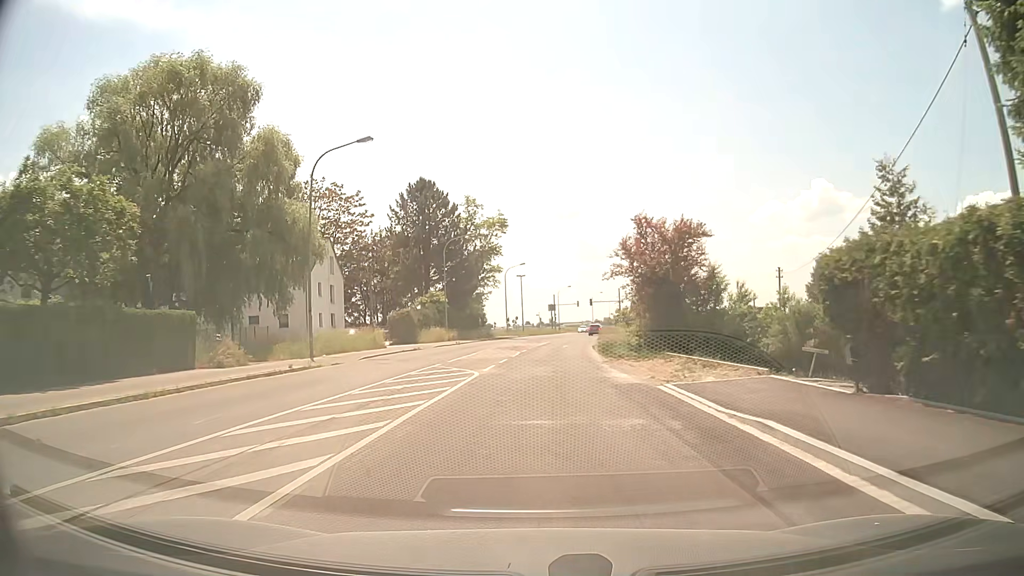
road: tertiary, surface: asphalt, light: Day
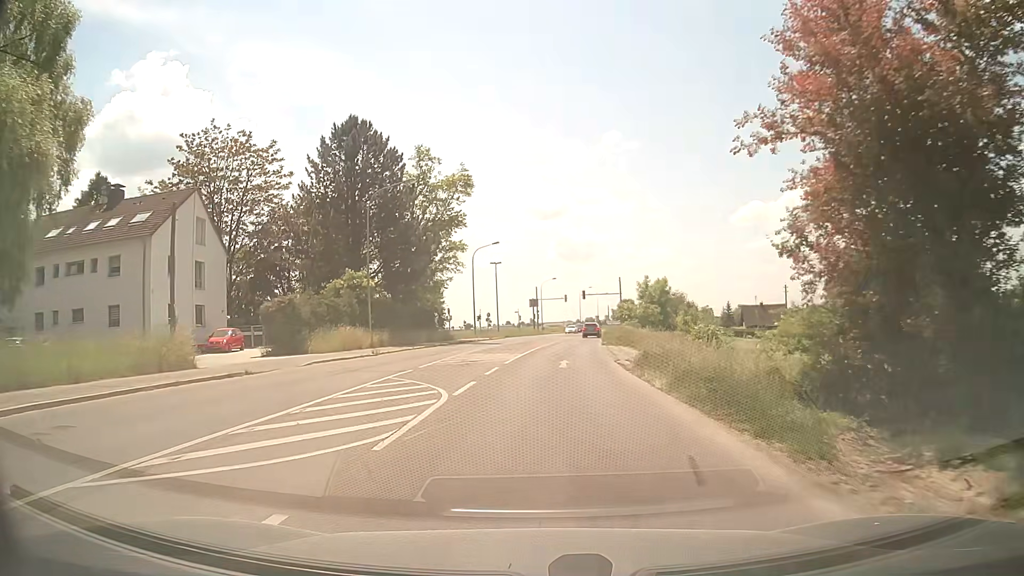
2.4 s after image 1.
(+0.3, +24.4) m; +2°
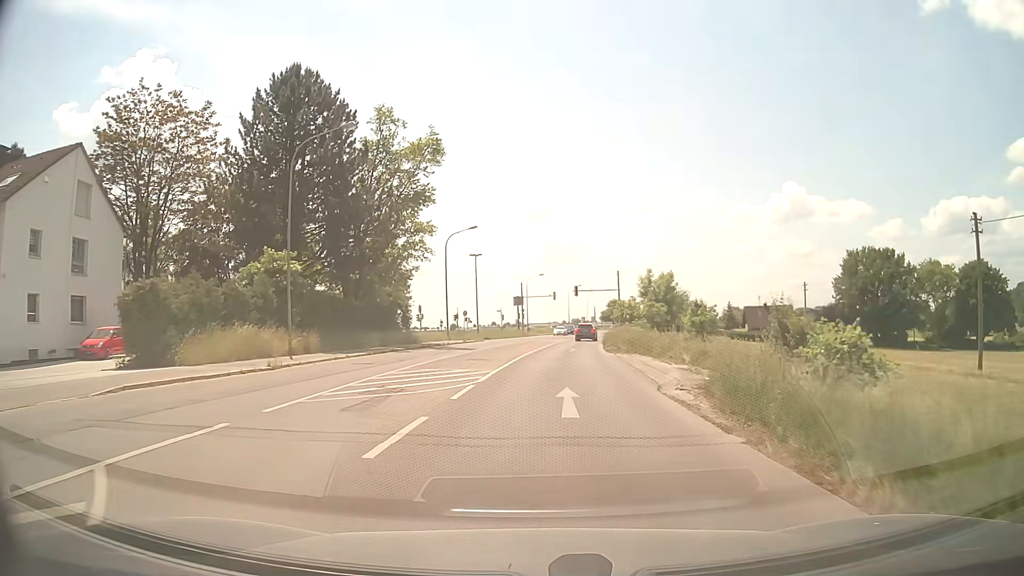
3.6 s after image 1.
(+0.1, +12.0) m; +1°
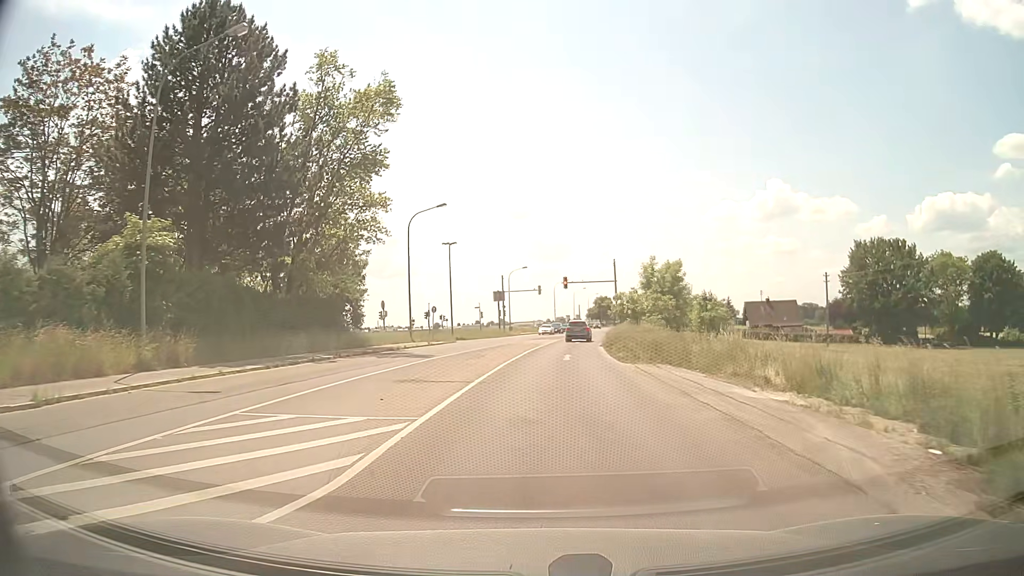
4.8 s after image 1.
(+0.2, +11.2) m; +1°
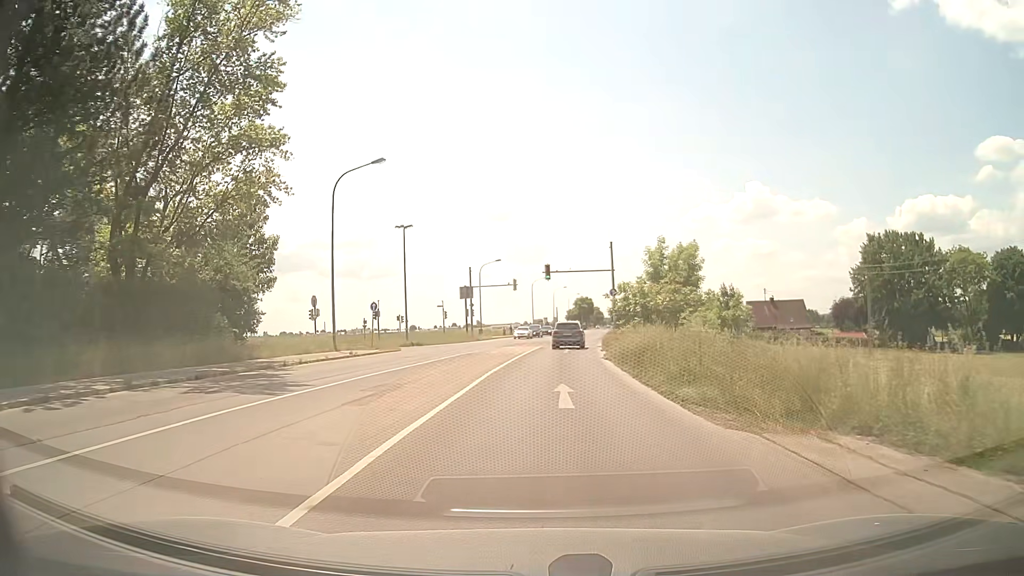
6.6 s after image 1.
(+0.3, +14.8) m; +2°
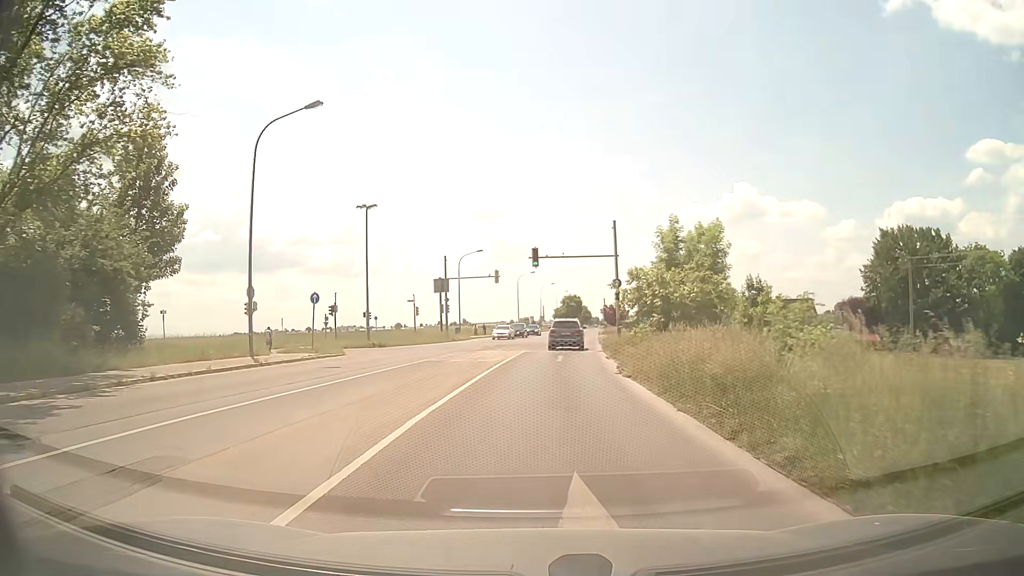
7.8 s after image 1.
(+0.1, +9.9) m; +1°
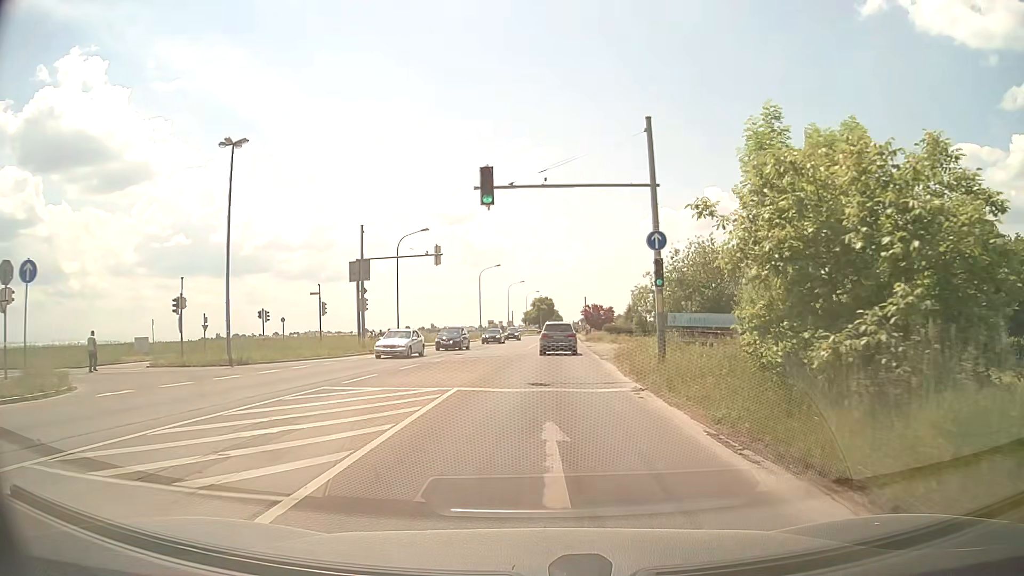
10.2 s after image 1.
(+0.4, +21.1) m; +2°
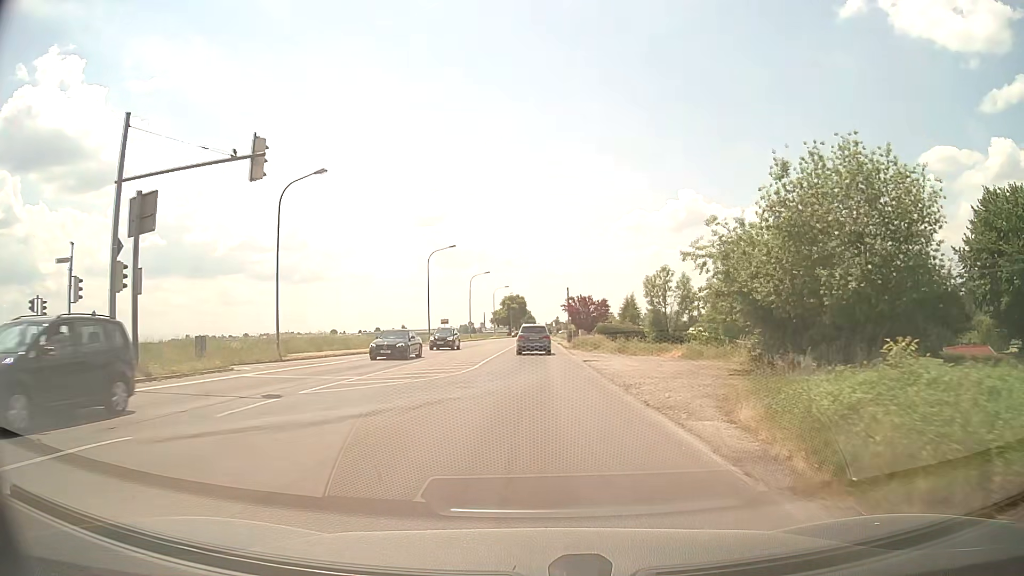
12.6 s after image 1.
(+0.7, +24.0) m; +3°
(0, +10) (0, +20) (0, +30) (0, +40) (0, +50) (0, +60) (0, +70) (0, +80) (0, +90) (0, +100) m
